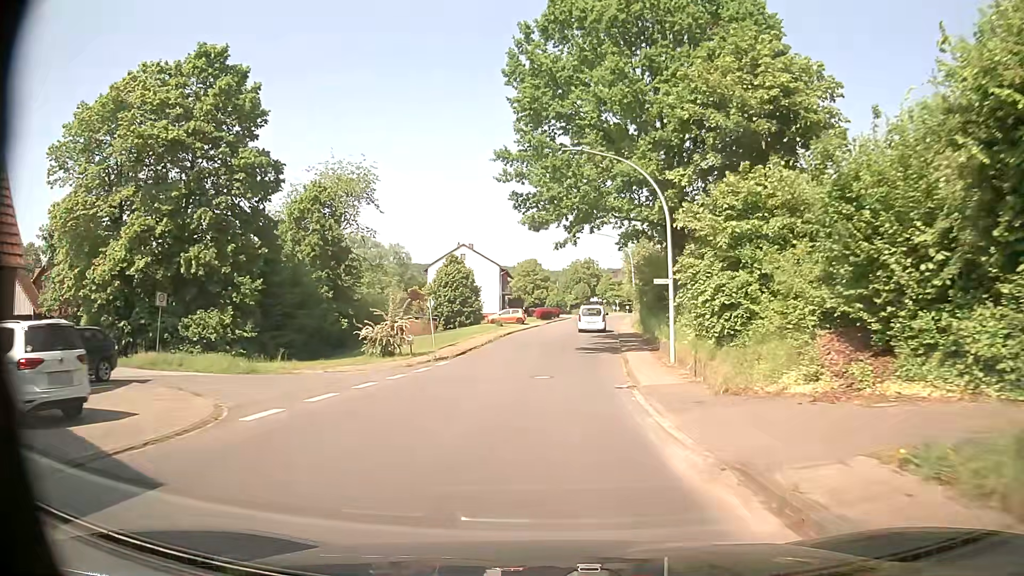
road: tertiary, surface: asphalt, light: Day
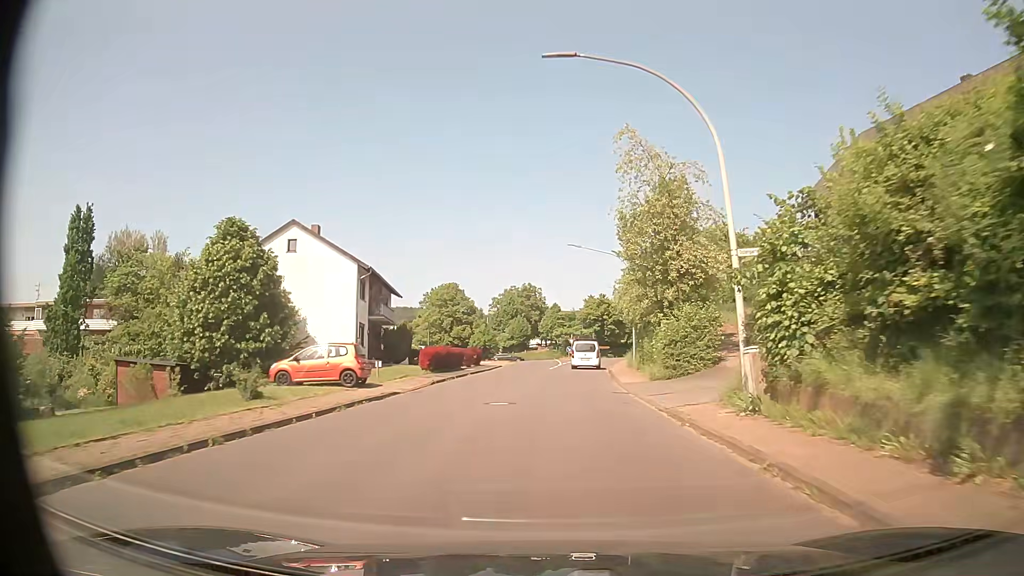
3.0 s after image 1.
(+2.0, +40.9) m; +5°
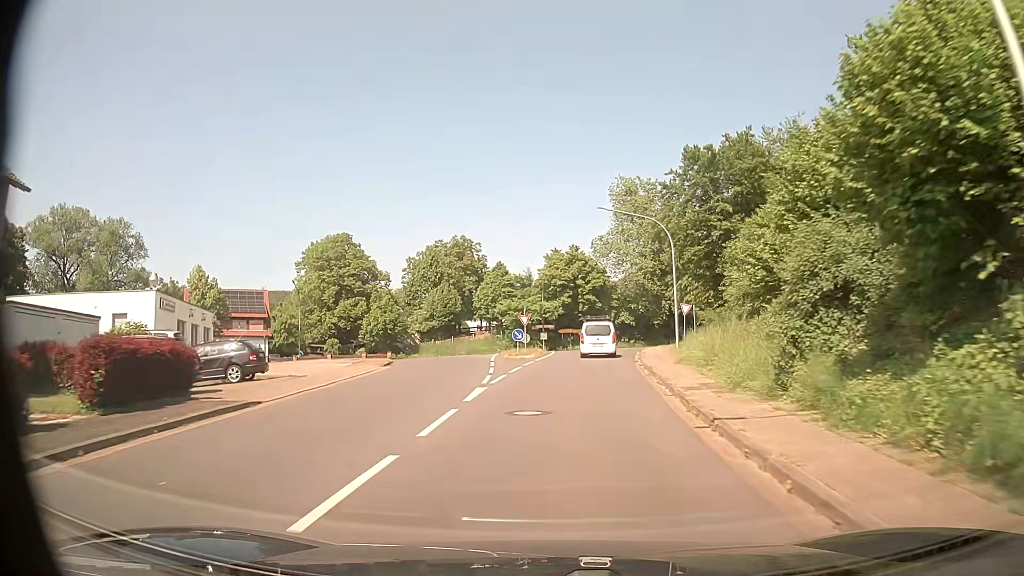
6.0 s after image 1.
(+1.8, +39.0) m; +4°
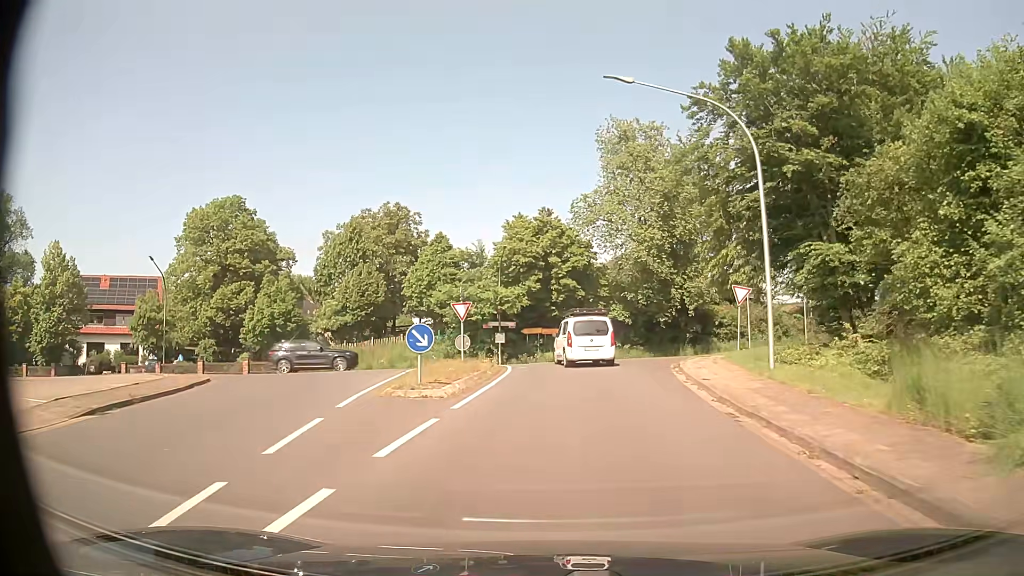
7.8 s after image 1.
(+0.5, +19.6) m; +2°
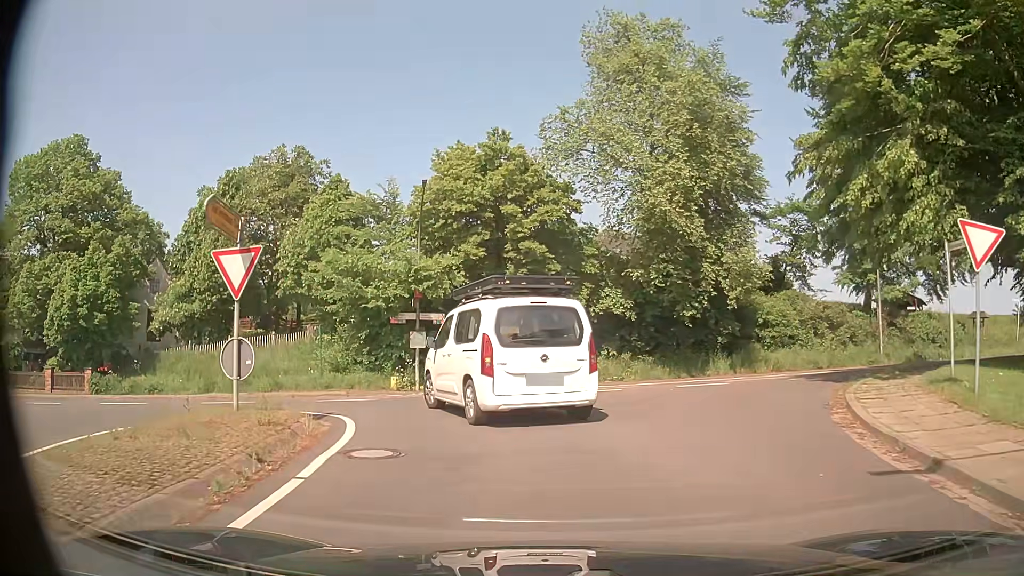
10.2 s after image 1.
(+0.7, +17.2) m; +2°
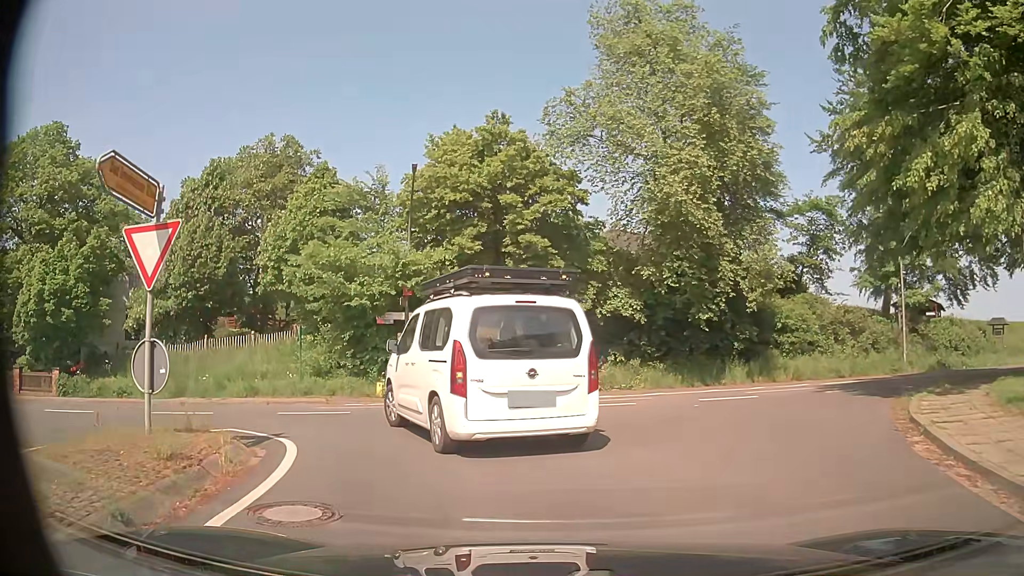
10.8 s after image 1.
(0.0, +2.3) m; +1°
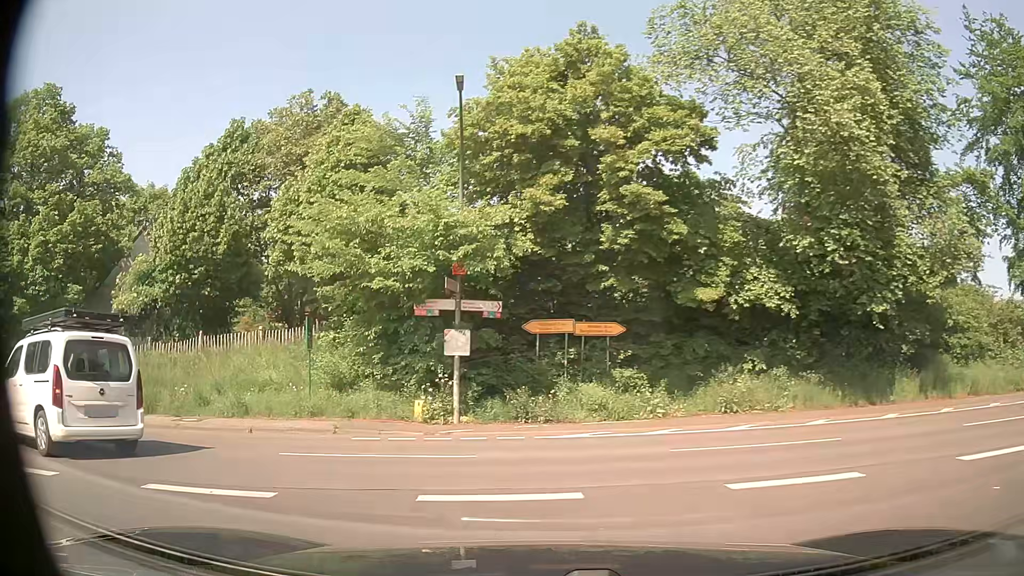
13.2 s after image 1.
(-0.2, +7.6) m; -7°
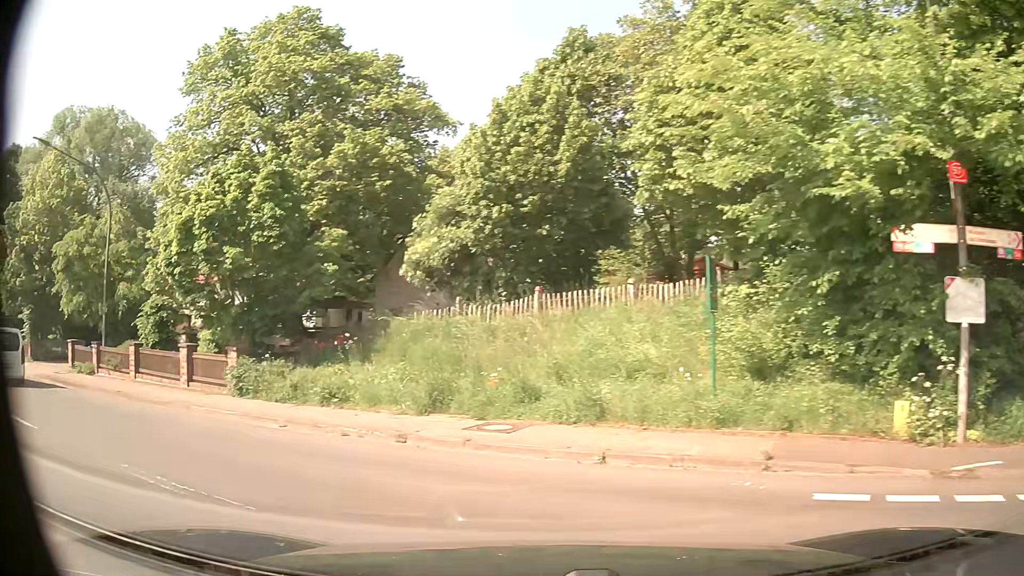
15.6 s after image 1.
(-1.8, +7.0) m; -33°
